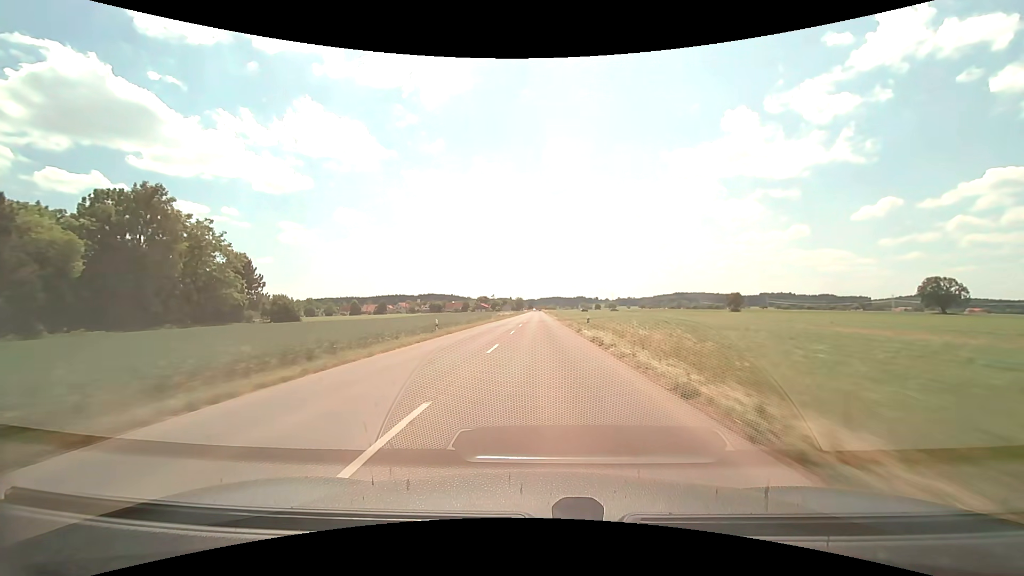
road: tertiary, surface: asphalt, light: Day
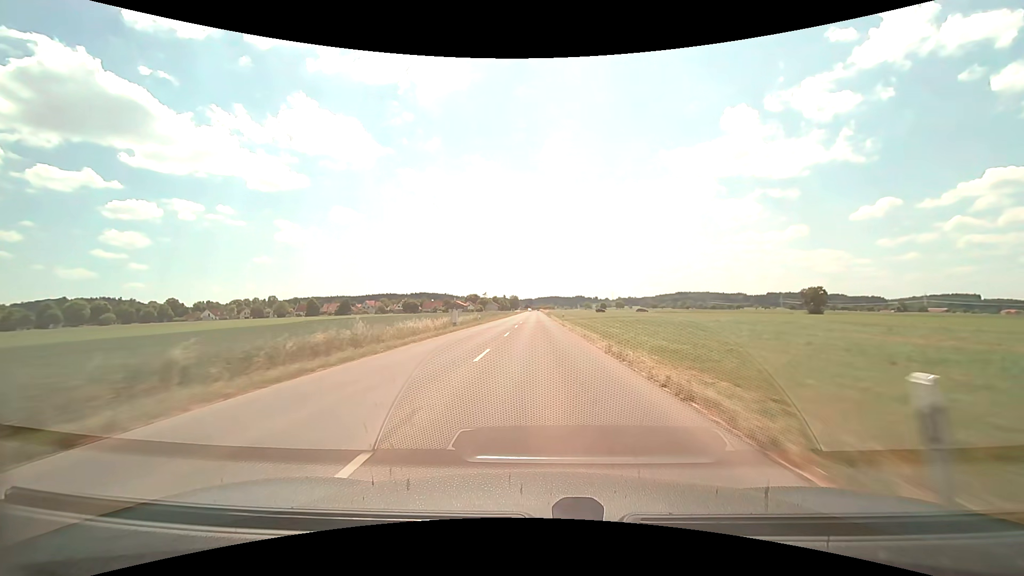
(+0.1, +74.8) m; 0°
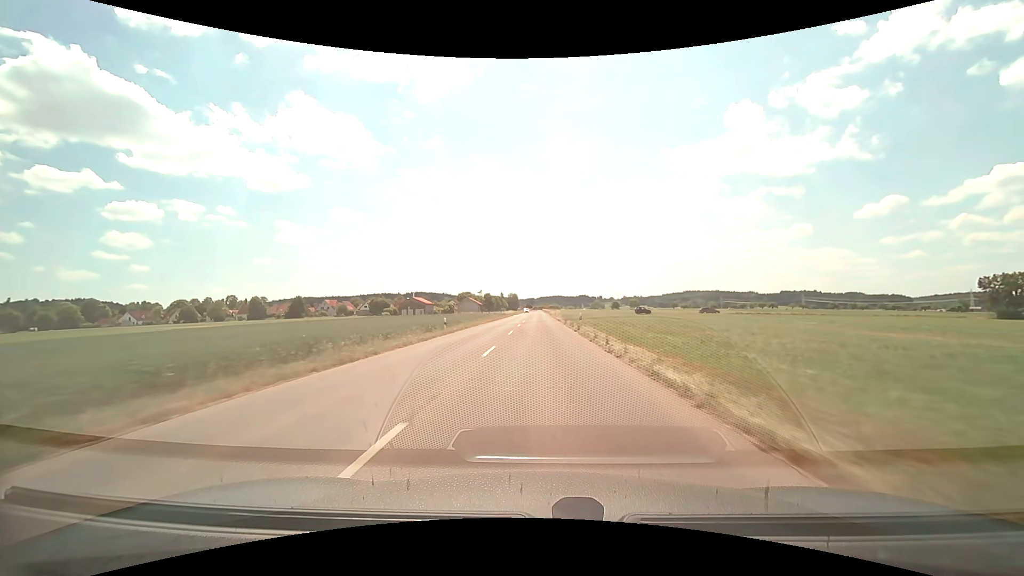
(-0.2, +70.9) m; 0°
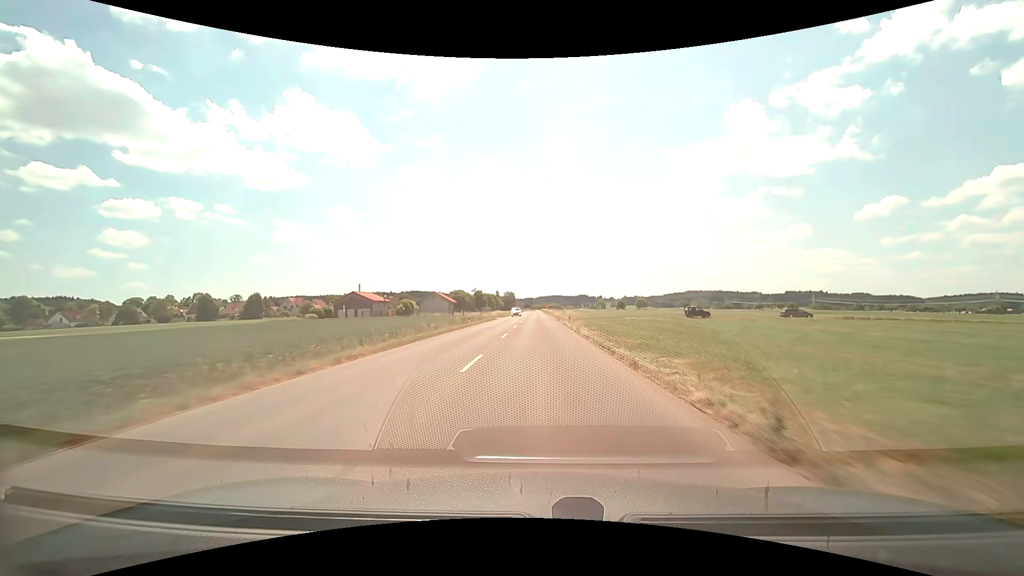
(+0.1, +39.5) m; 0°
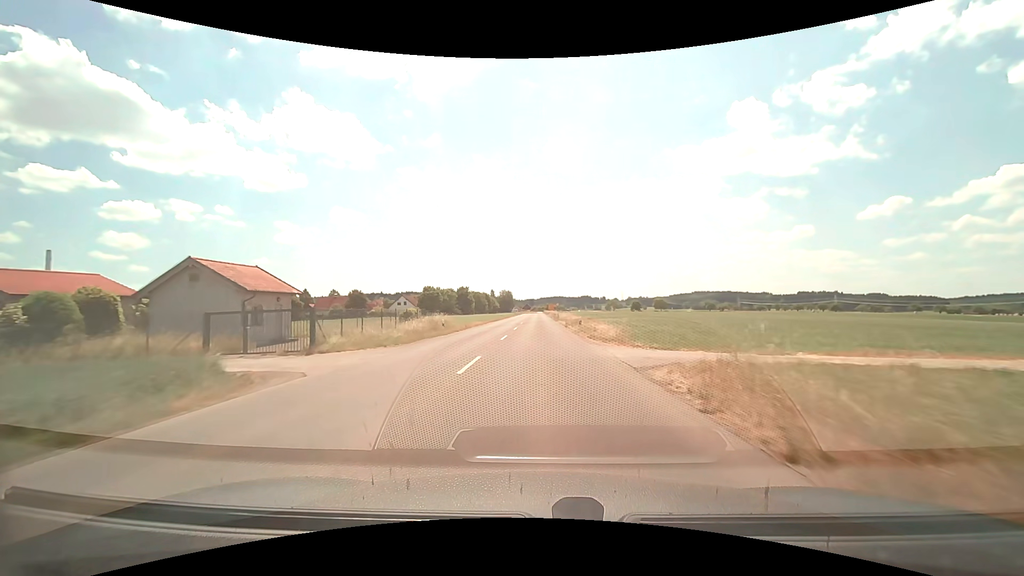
(-0.1, +60.4) m; 0°
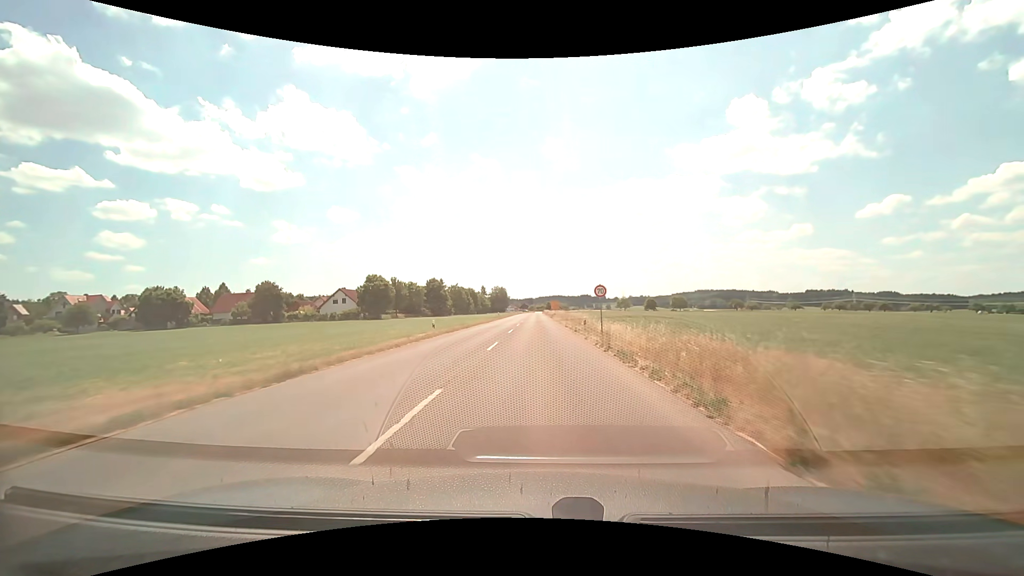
(+0.1, +53.6) m; 0°
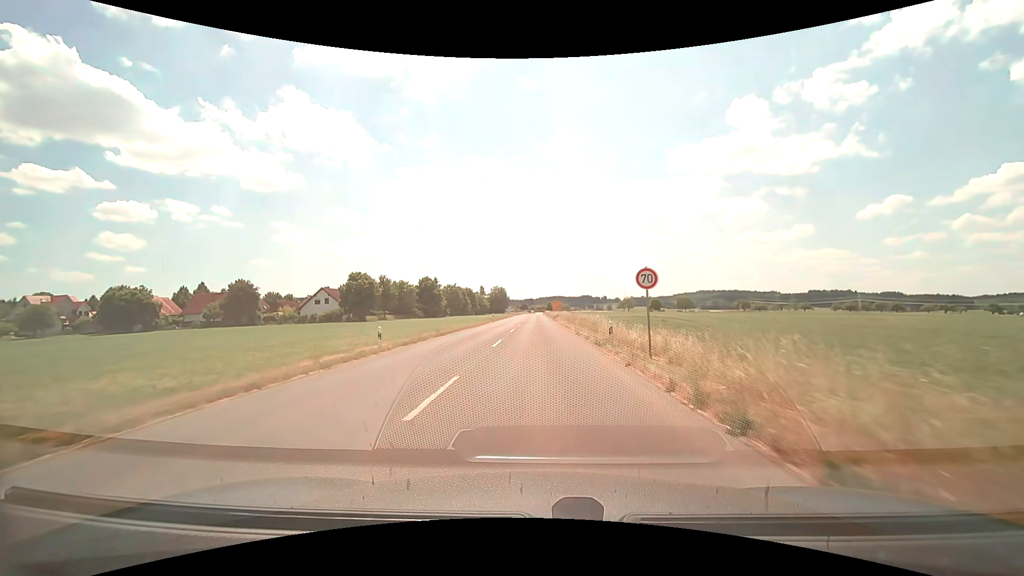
(0.0, +10.1) m; 0°
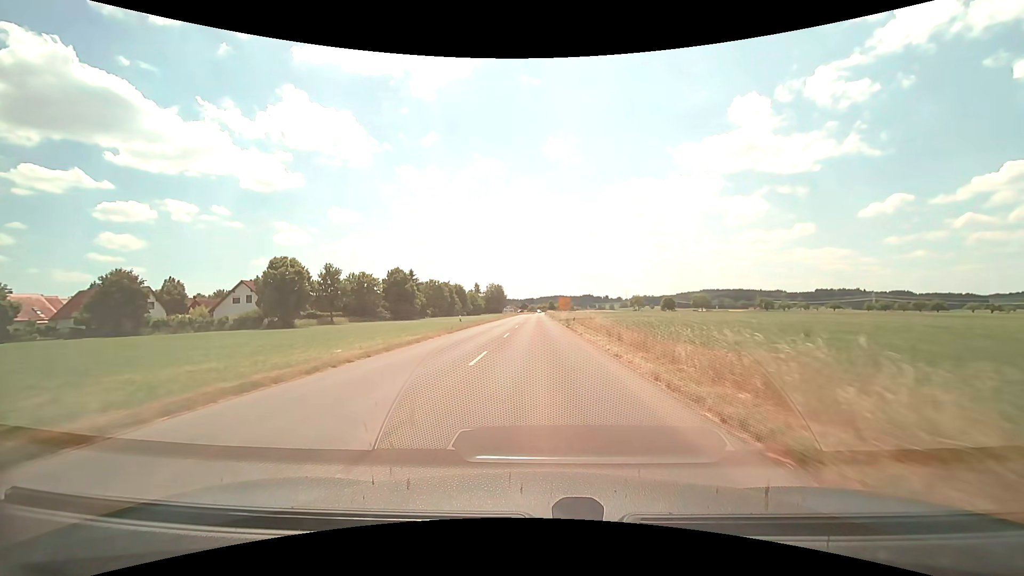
(0.0, +30.1) m; 0°
(0, +10) (0, +20) (0, +30) (0, +40) (0, +50) (0, +60) (0, +70) (0, +80) (0, +90) (0, +100) m
